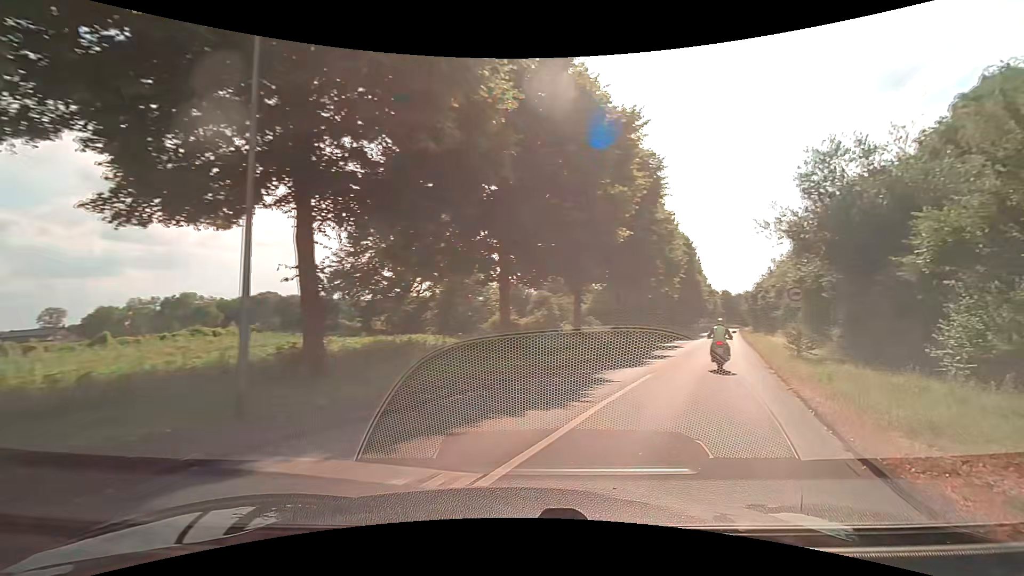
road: unclassified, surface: asphalt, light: Day
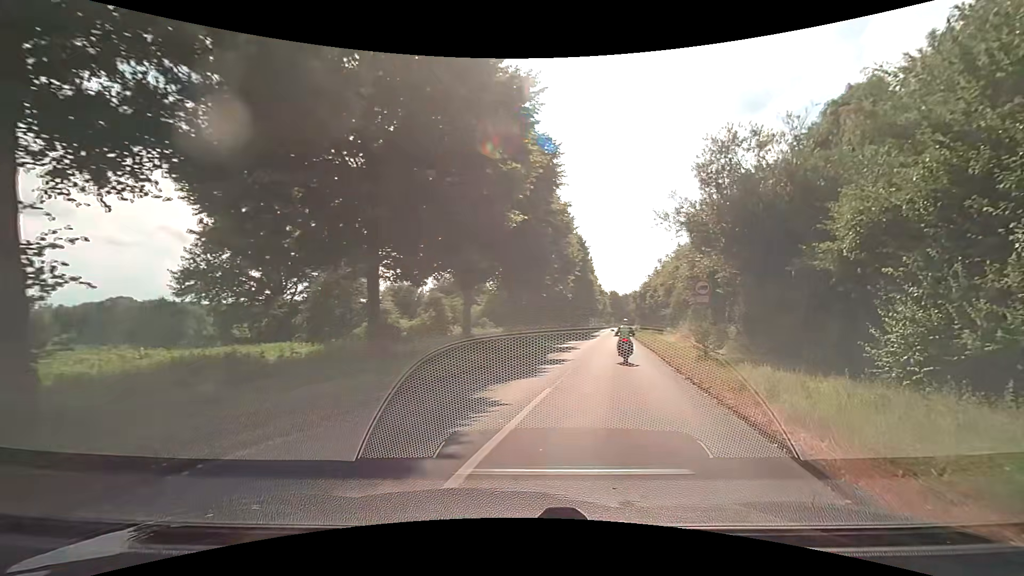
(+0.4, +3.7) m; +12°
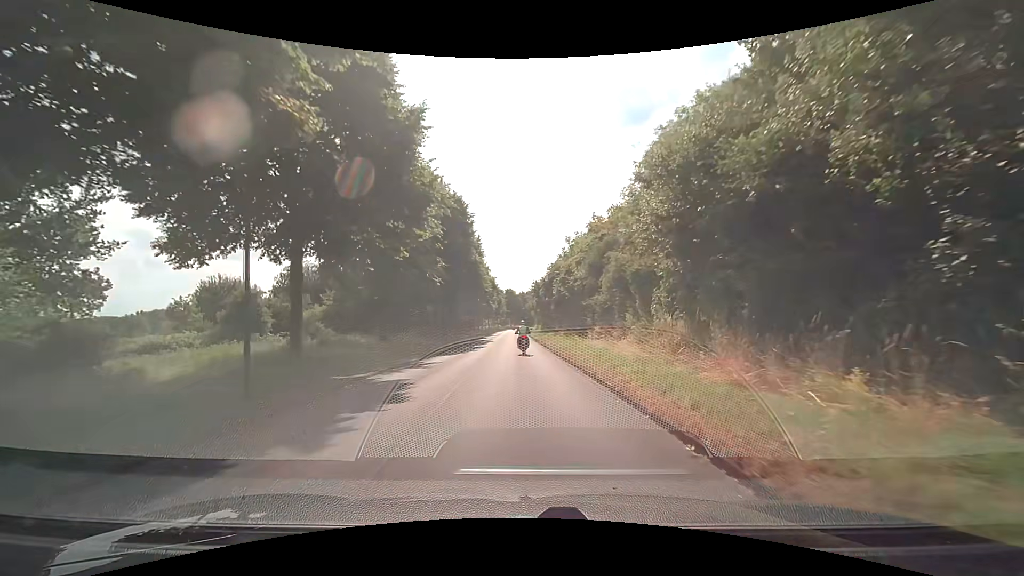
(+3.4, +20.6) m; +12°
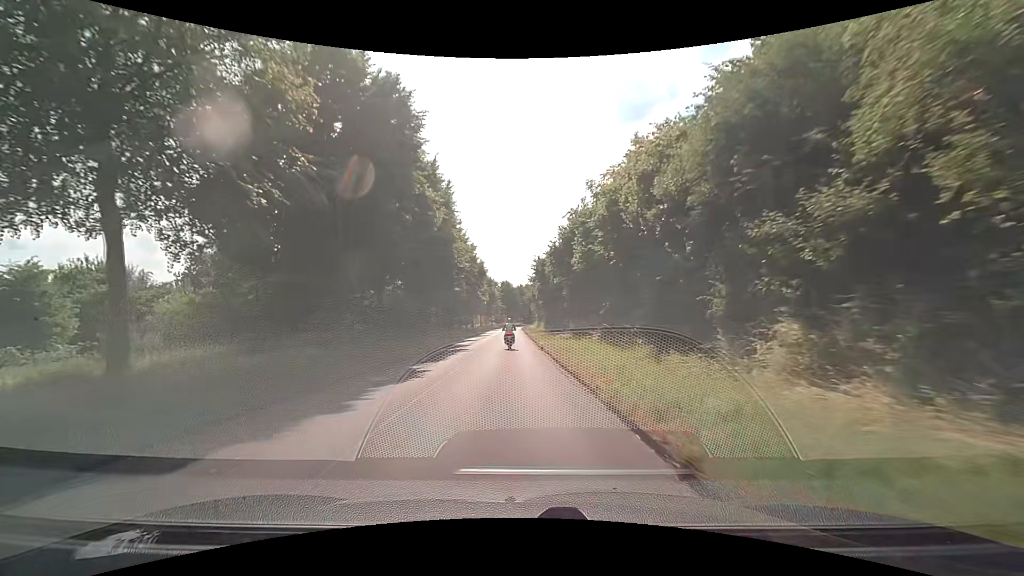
(0.0, +21.1) m; 0°
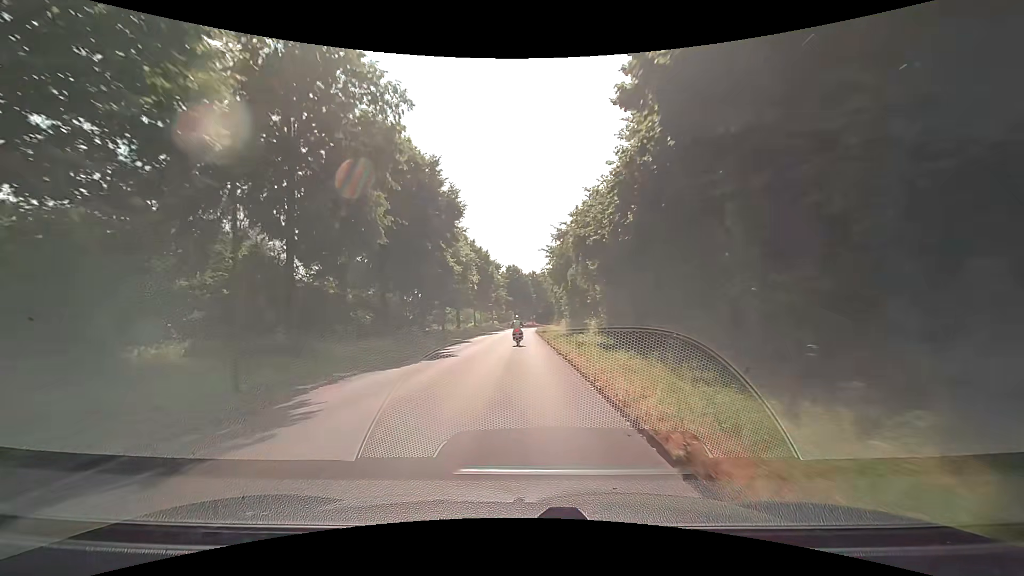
(-0.8, +38.7) m; -2°
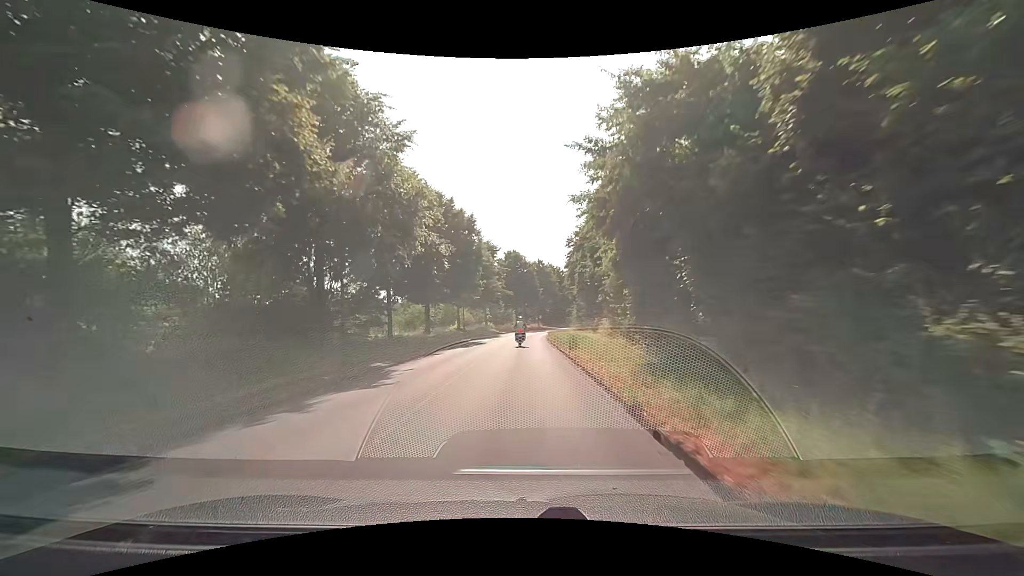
(0.0, +23.5) m; 0°
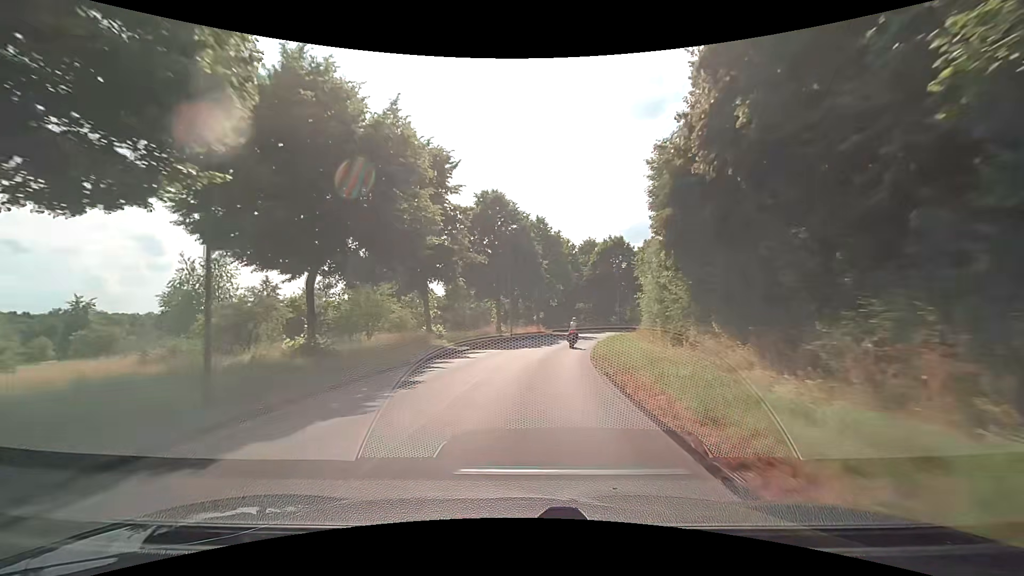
(+0.1, +38.4) m; +1°
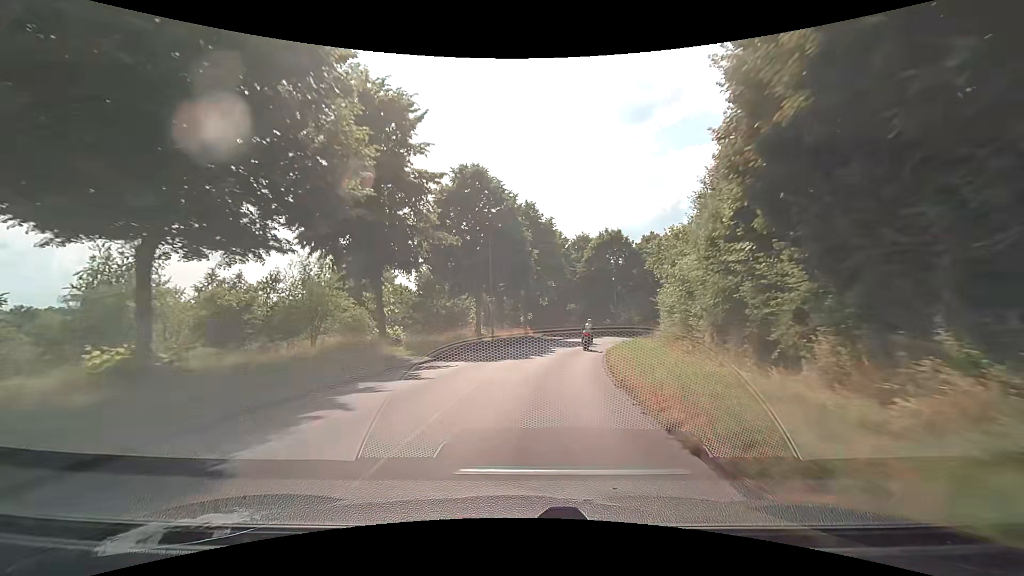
(+0.1, +7.6) m; +1°
(0, +10) (+1, +20) (+3, +30) (+6, +39) (+11, +48) (+16, +57) (+23, +64) (+30, +71) (+39, +76) (+47, +81) m
